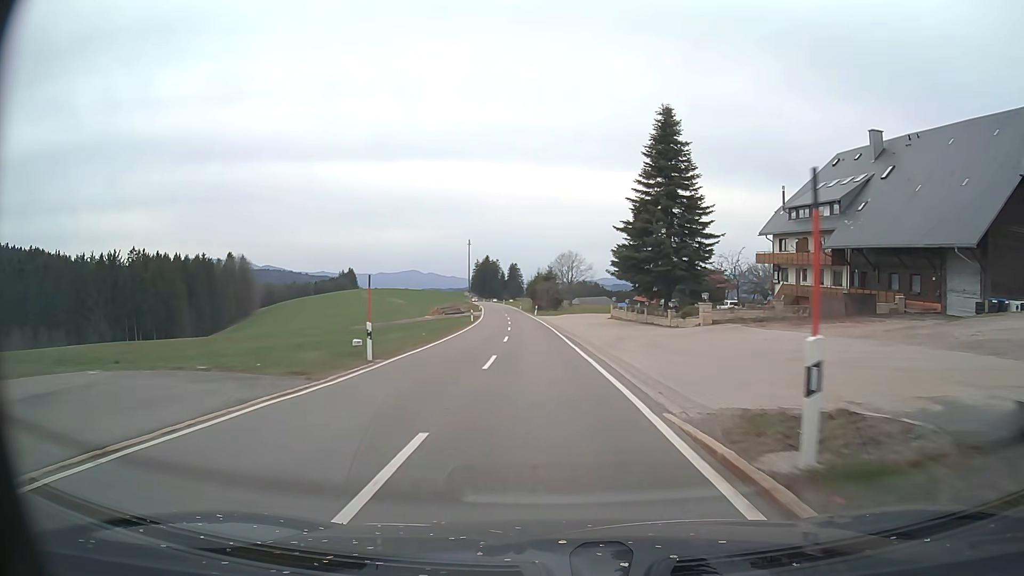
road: tertiary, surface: asphalt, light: Day
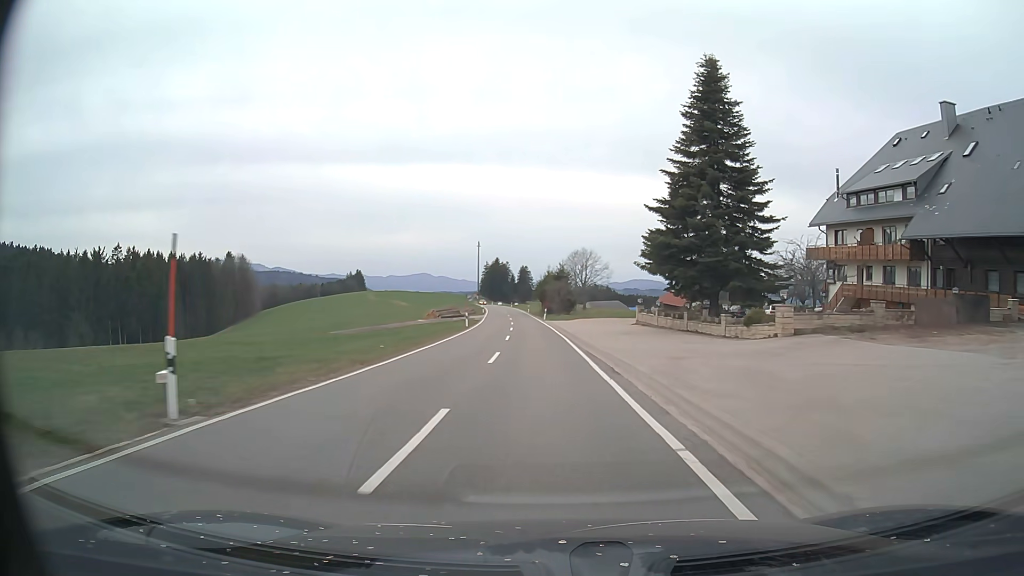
(-0.1, +10.8) m; -1°
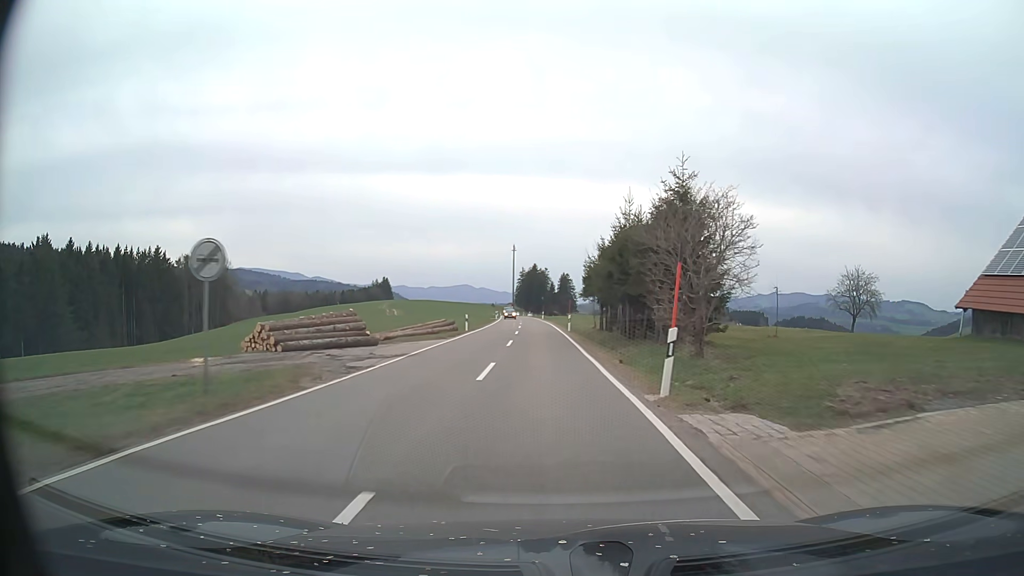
(-1.7, +53.8) m; -3°
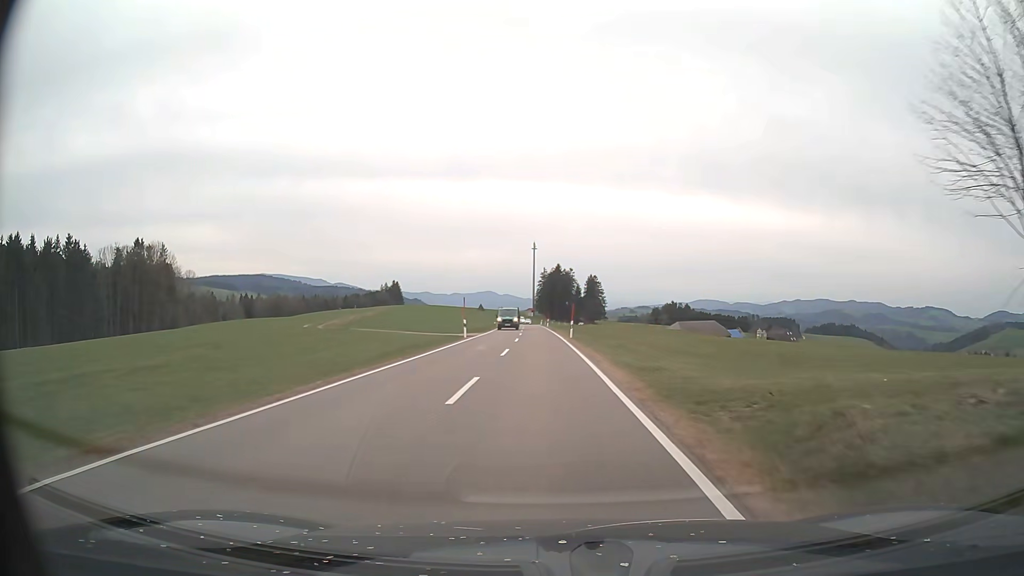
(-1.0, +52.5) m; -2°
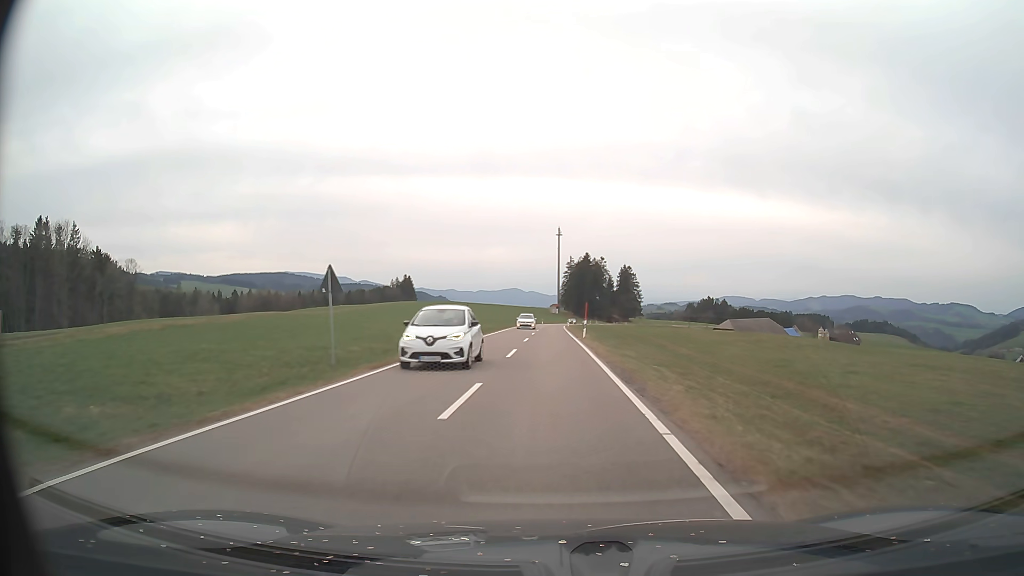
(-0.8, +50.8) m; -2°
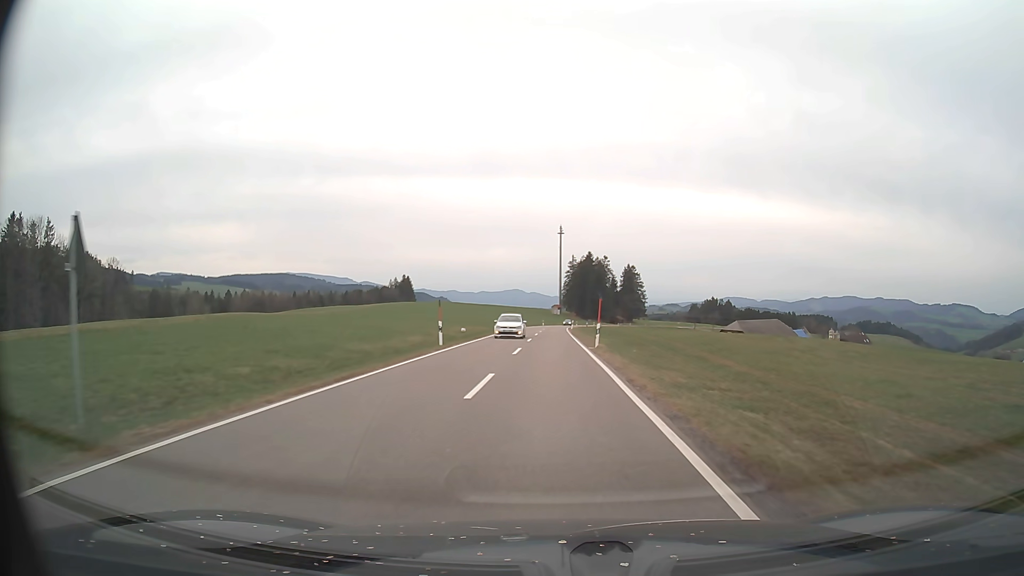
(0.0, +10.2) m; 0°
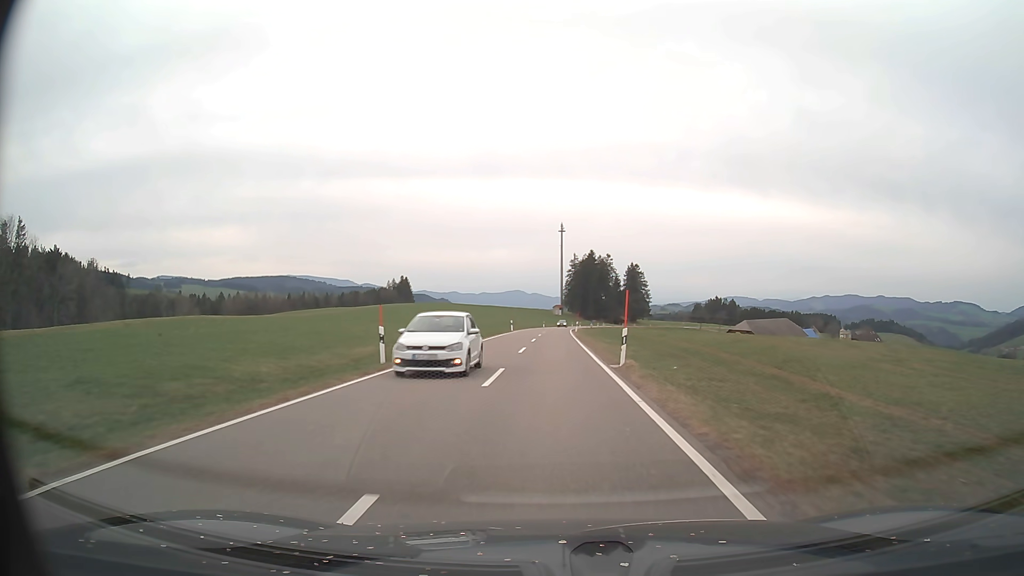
(0.0, +10.3) m; 0°
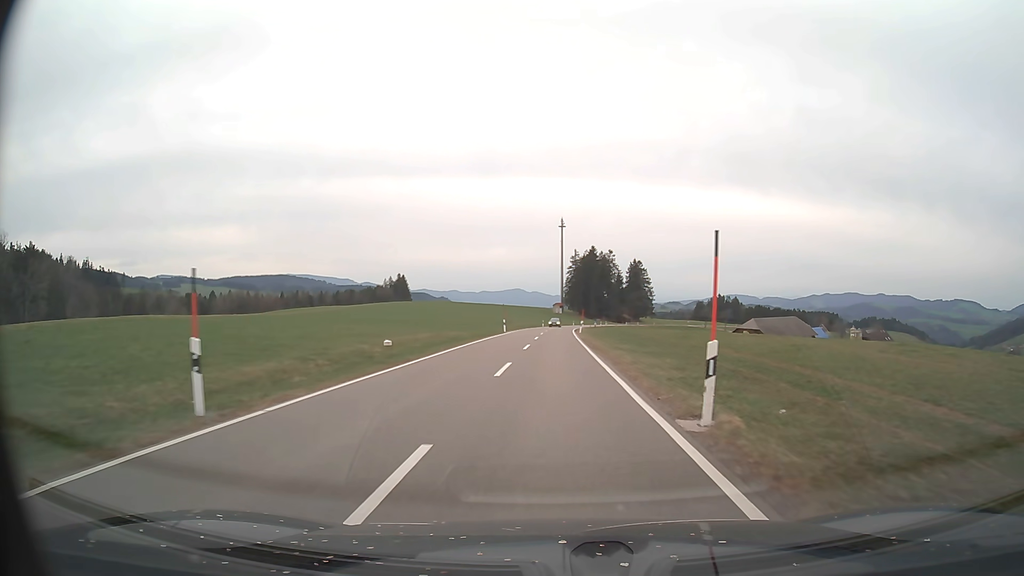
(0.0, +10.4) m; 0°
(0, +10) (0, +20) (0, +30) (0, +40) (0, +50) (0, +60) (+1, +70) (+1, +80) (+1, +90) (+2, +100) m
